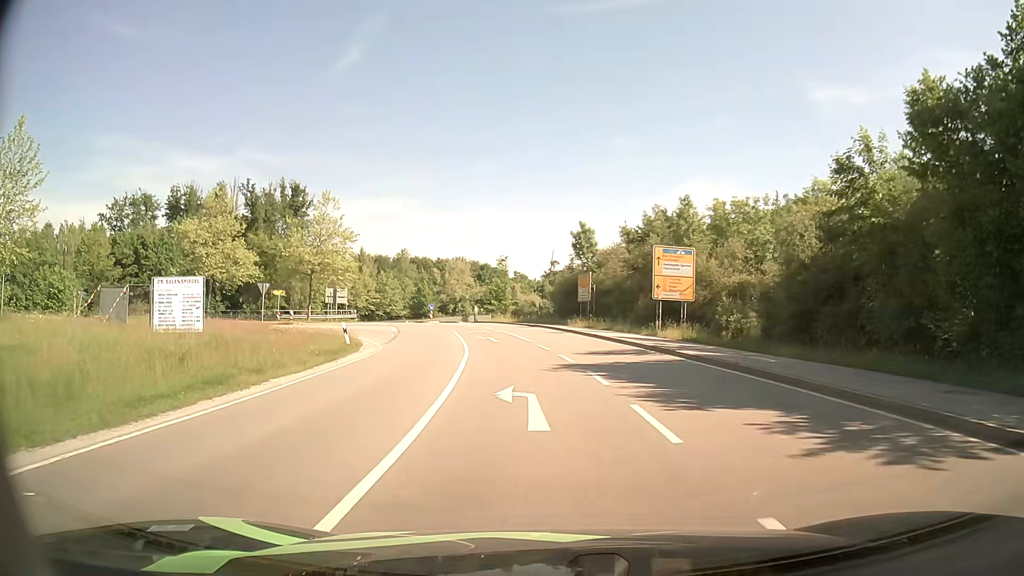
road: secondary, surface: asphalt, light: Day
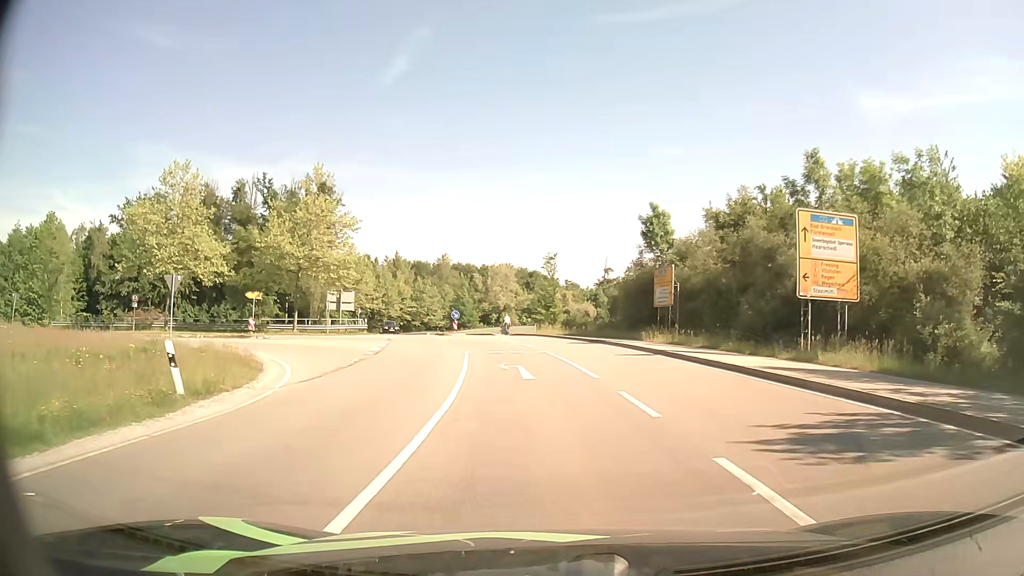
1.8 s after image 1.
(-0.6, +15.8) m; -4°
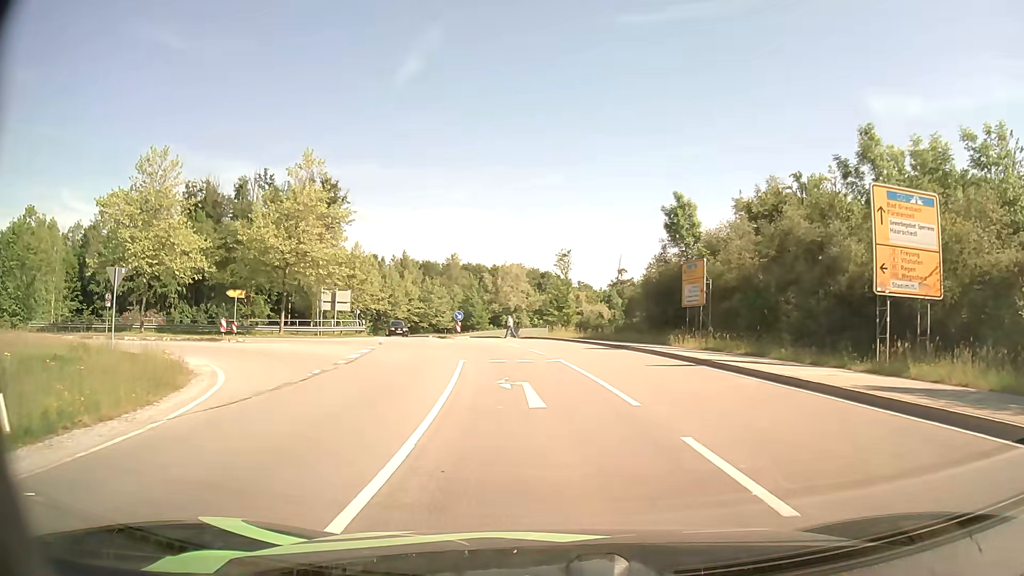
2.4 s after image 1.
(0.0, +4.8) m; -1°
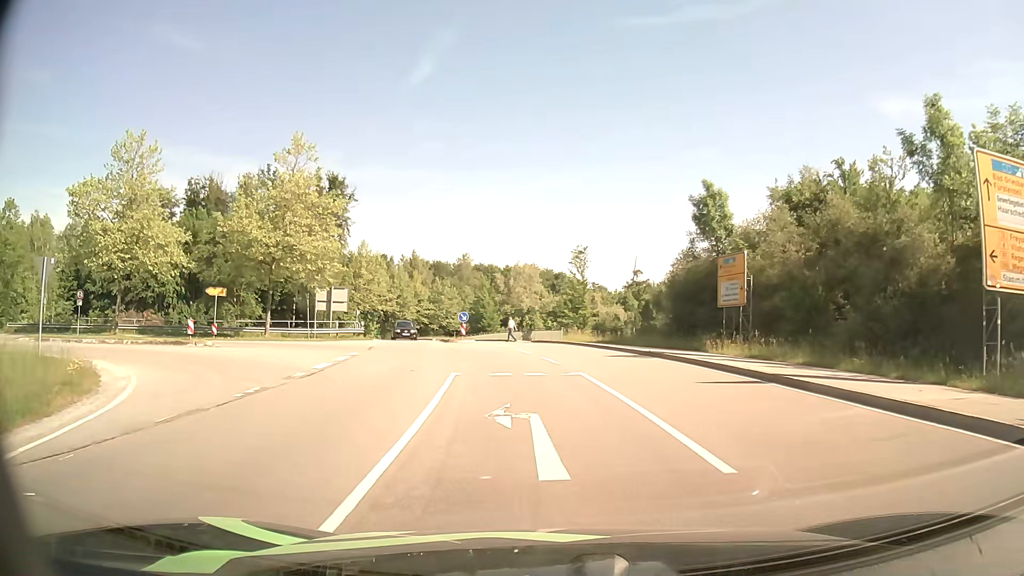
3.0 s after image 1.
(0.0, +4.6) m; -1°
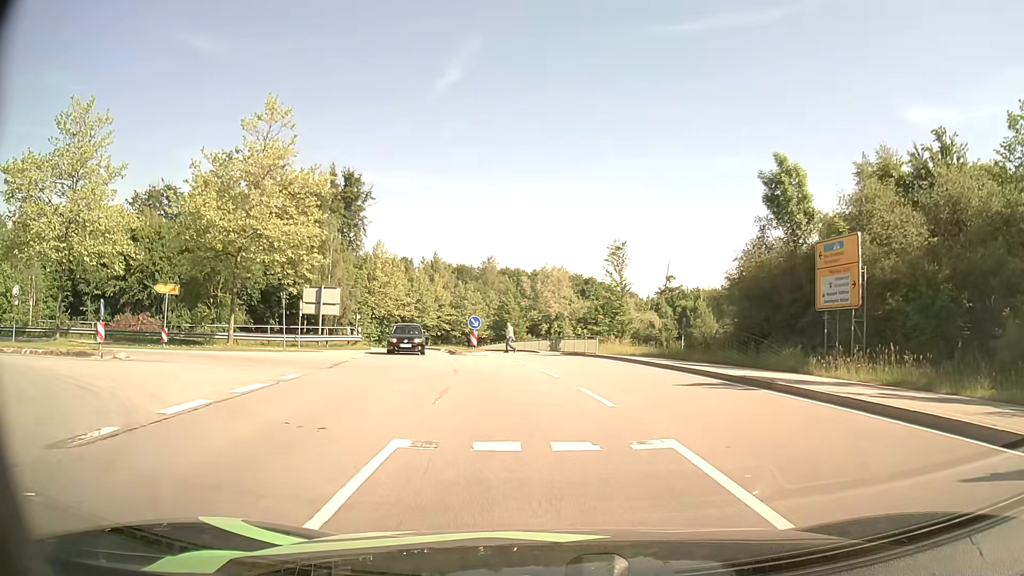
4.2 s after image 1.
(-0.2, +8.5) m; -2°
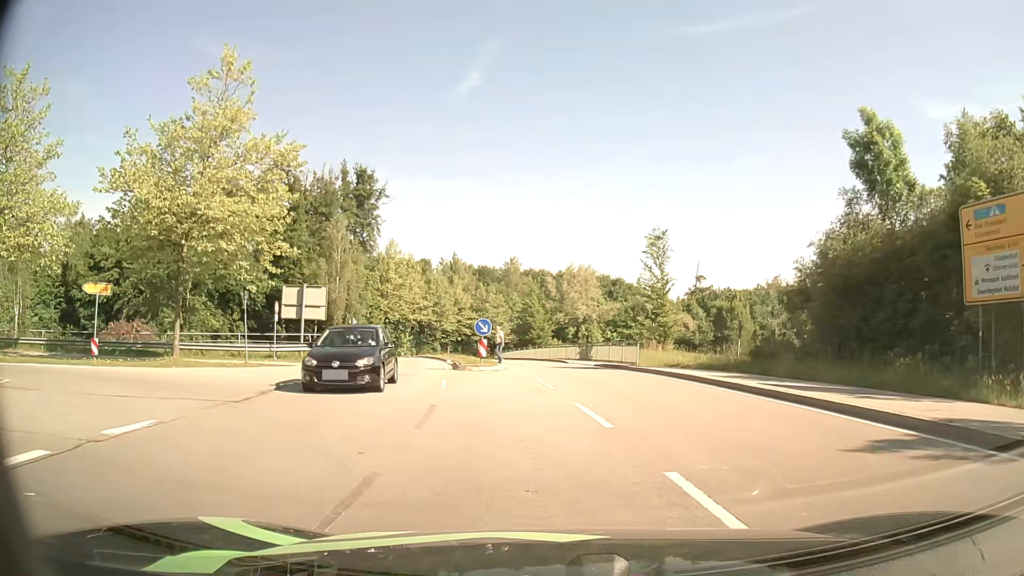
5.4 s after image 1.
(-0.2, +7.5) m; -3°
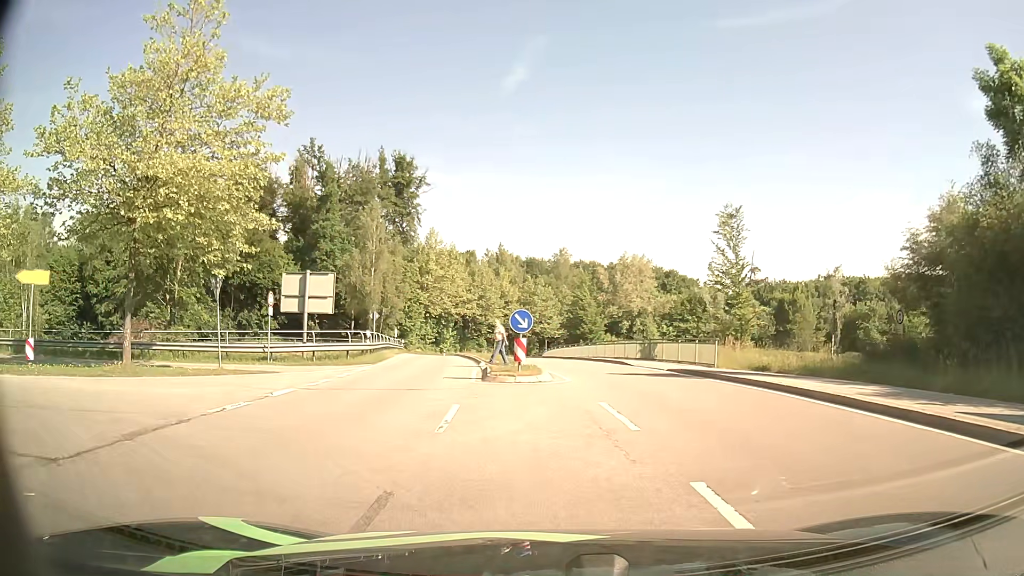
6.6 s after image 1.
(-0.1, +6.5) m; -3°
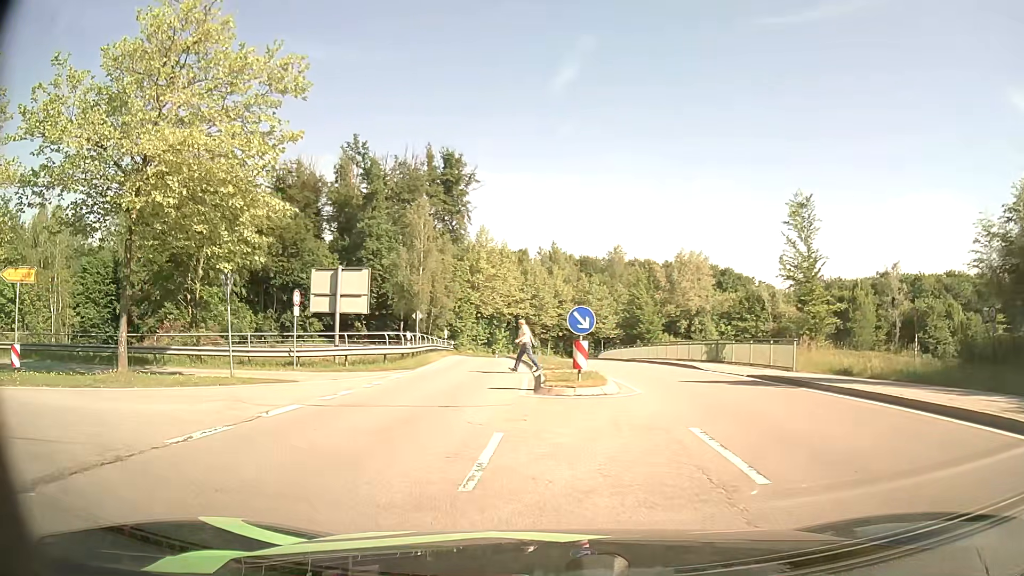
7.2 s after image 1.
(-0.1, +3.0) m; -4°
(-4, +9) (-13, +10) (-23, +7) (-32, +3) (-41, -1) (-50, -6) (-59, -10) (-69, -13) (-79, -14) (-88, -12) m
